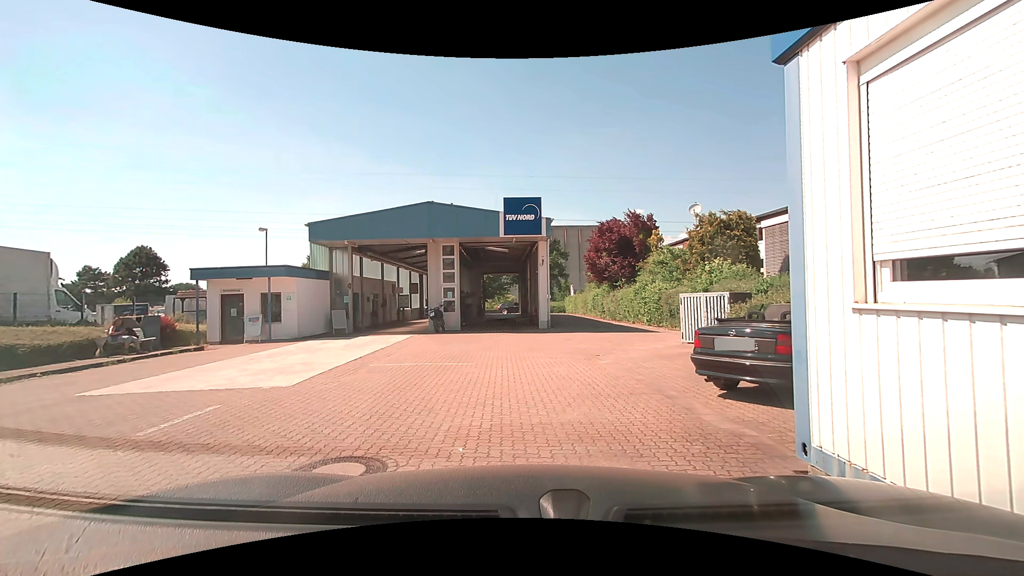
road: service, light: Day
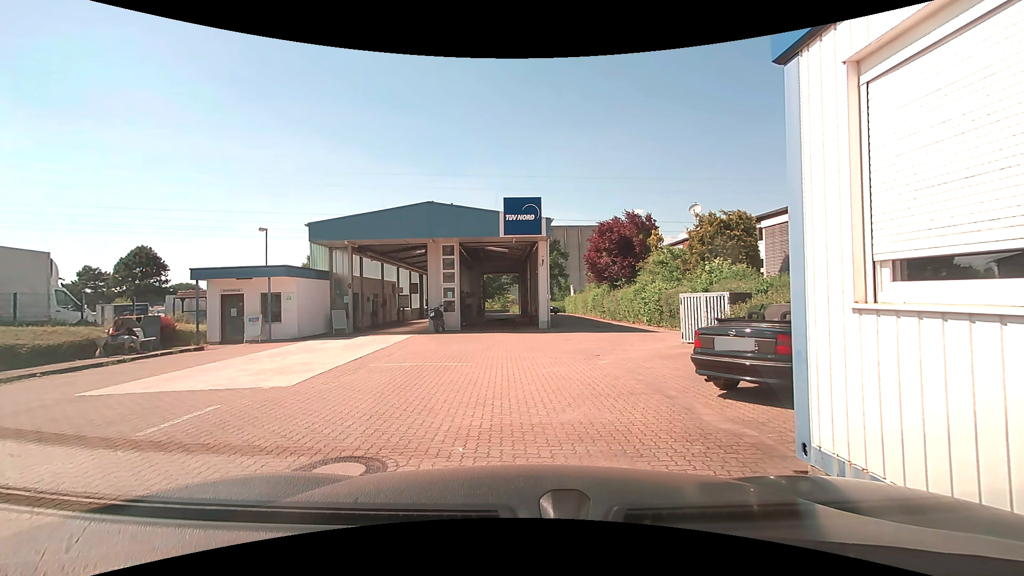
(0.0, 0.0) m; 0°
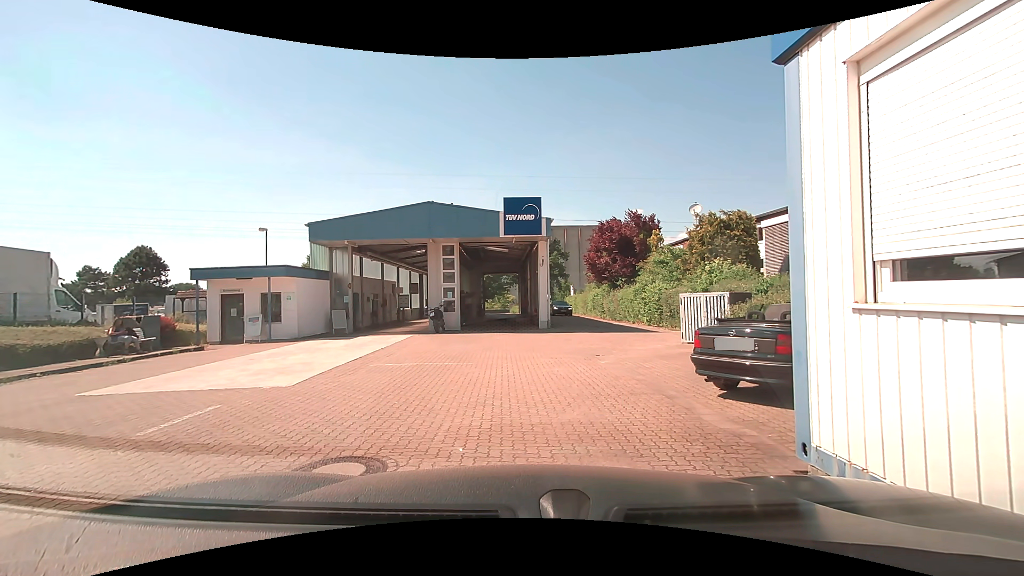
(0.0, 0.0) m; 0°
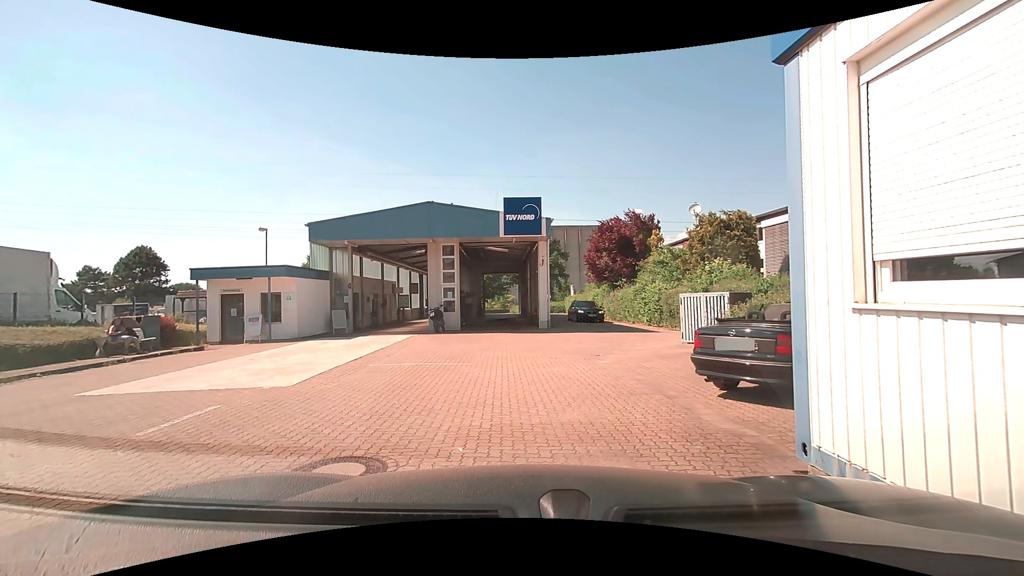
(0.0, 0.0) m; 0°
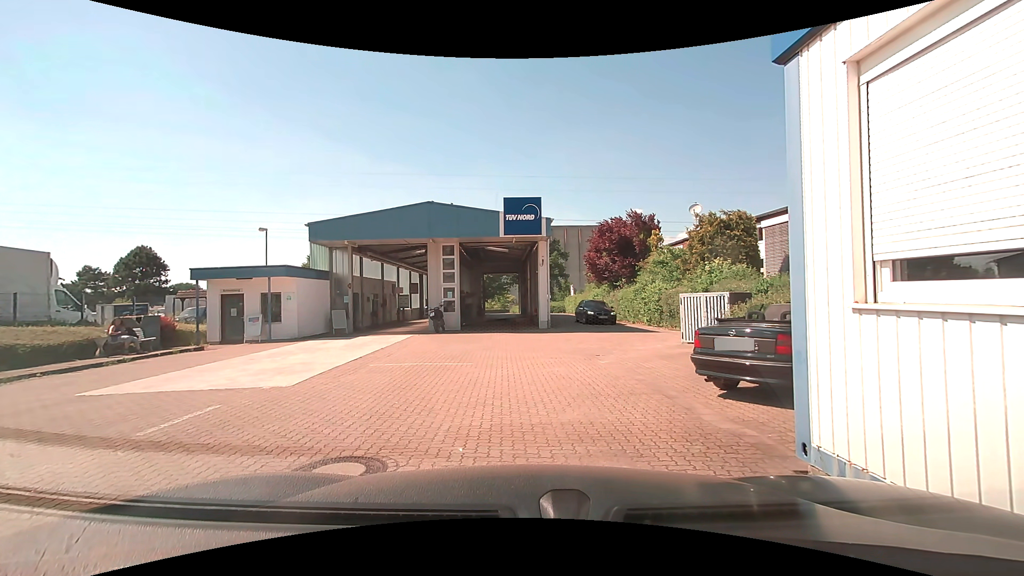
(0.0, 0.0) m; 0°
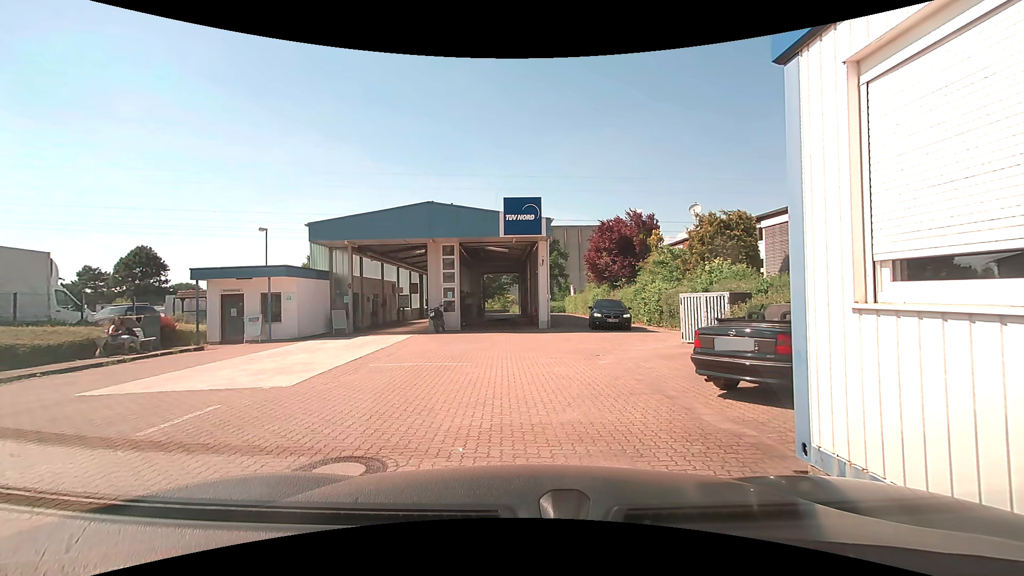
(0.0, 0.0) m; 0°
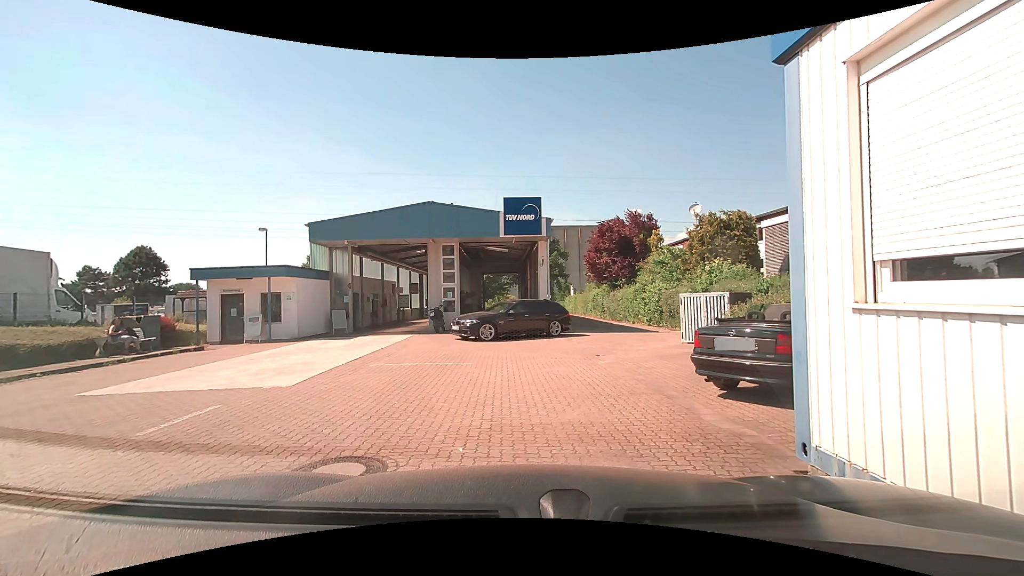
(0.0, 0.0) m; 0°
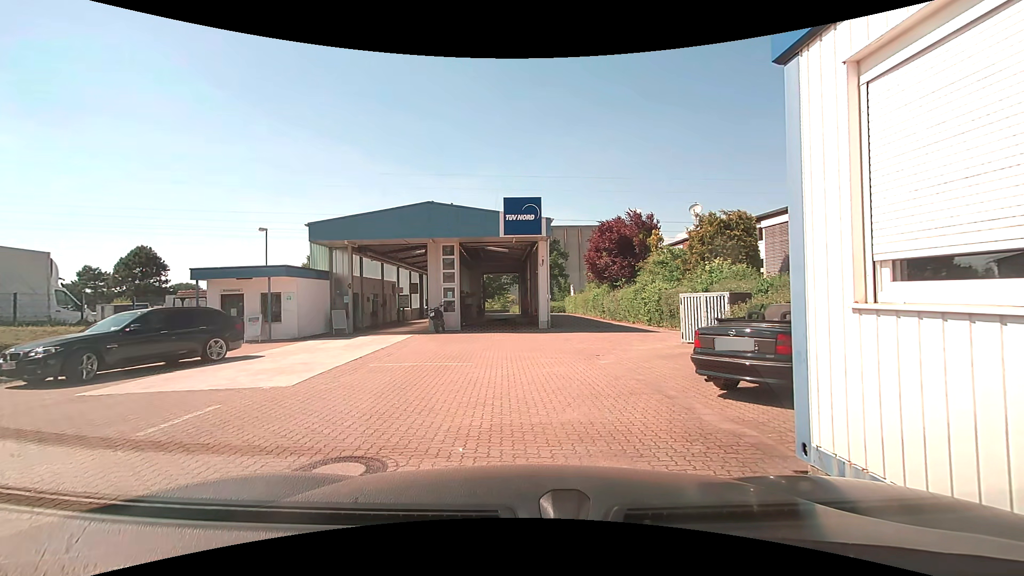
(0.0, 0.0) m; 0°
